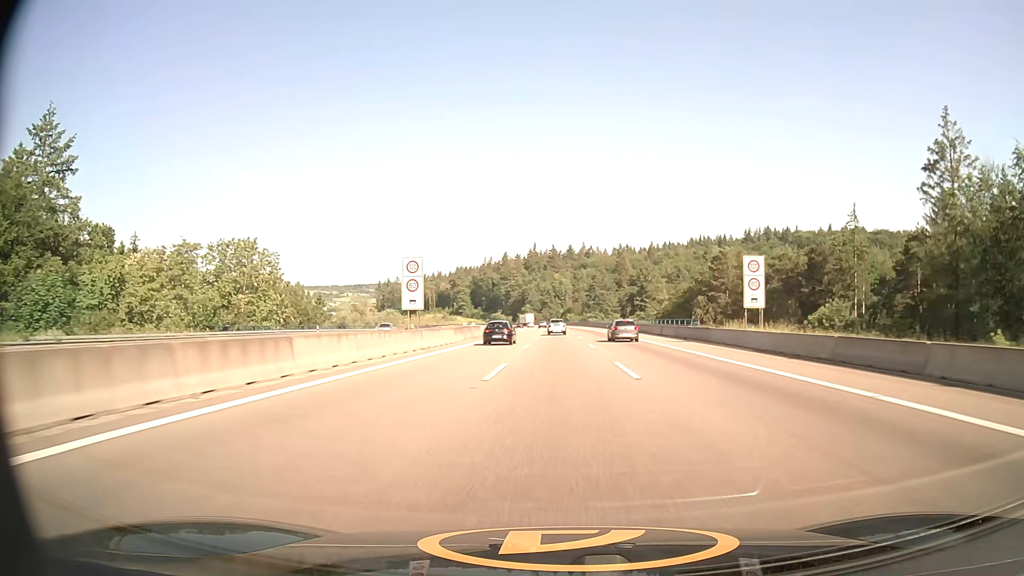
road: motorway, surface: asphalt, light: Day
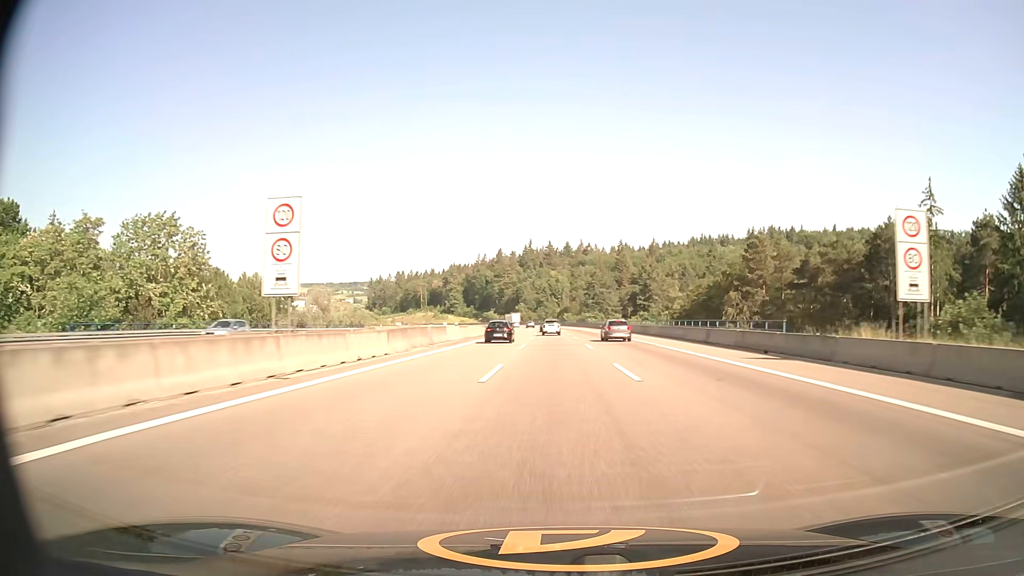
(0.0, +18.4) m; 0°
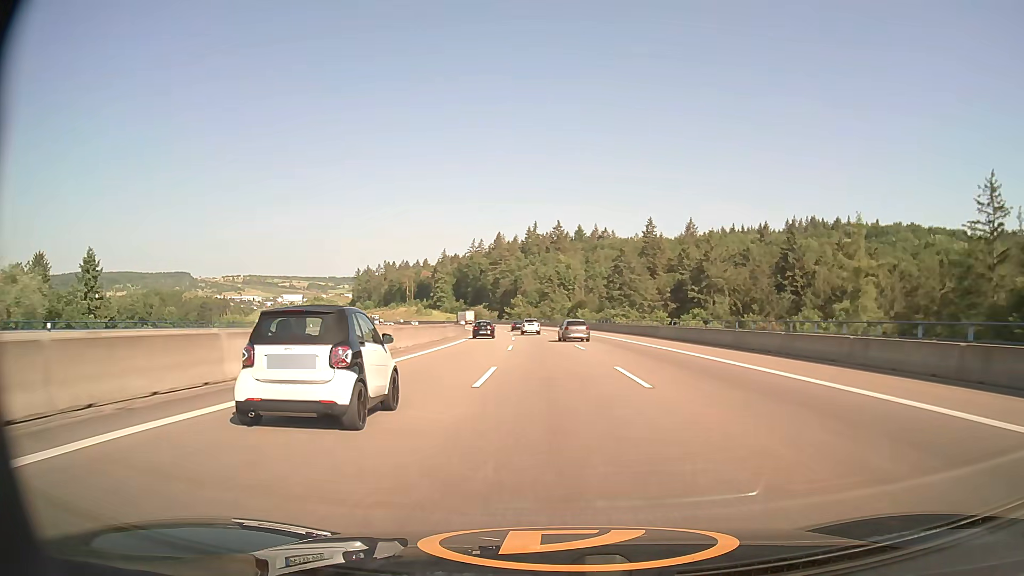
(-0.2, +73.5) m; 0°
